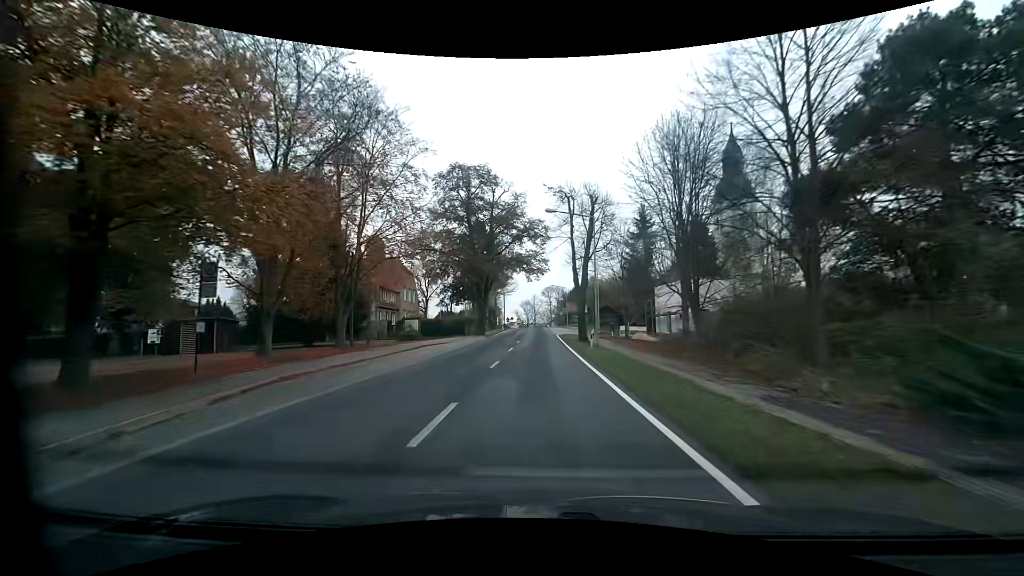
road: primary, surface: asphalt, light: Day
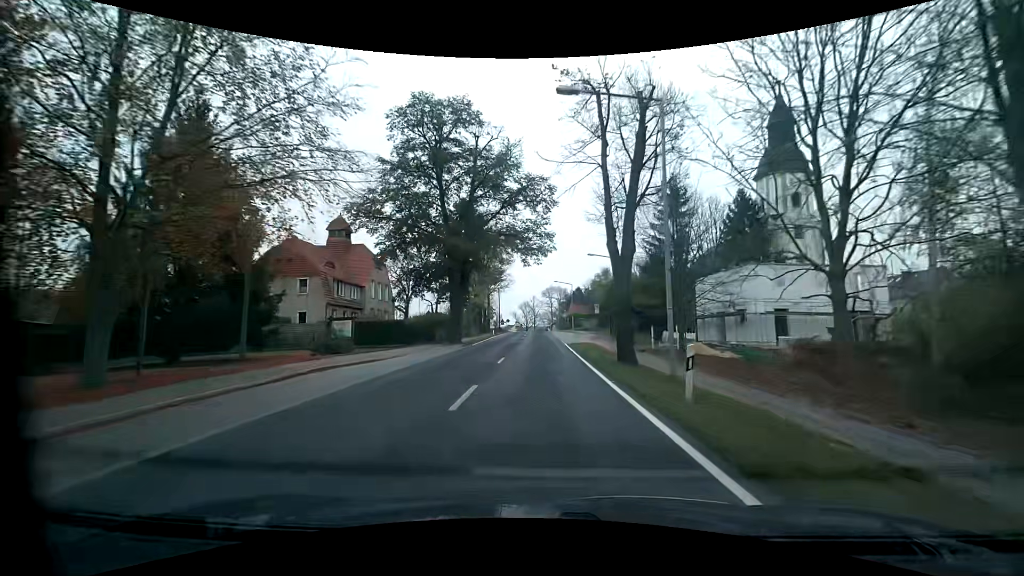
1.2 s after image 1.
(0.0, +15.7) m; +1°
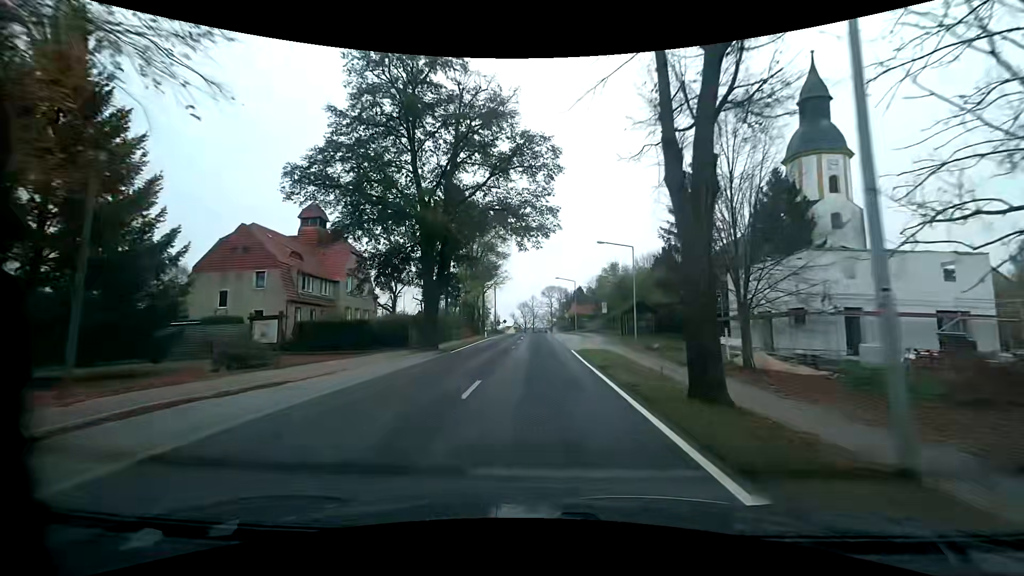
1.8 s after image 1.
(0.0, +7.9) m; -1°
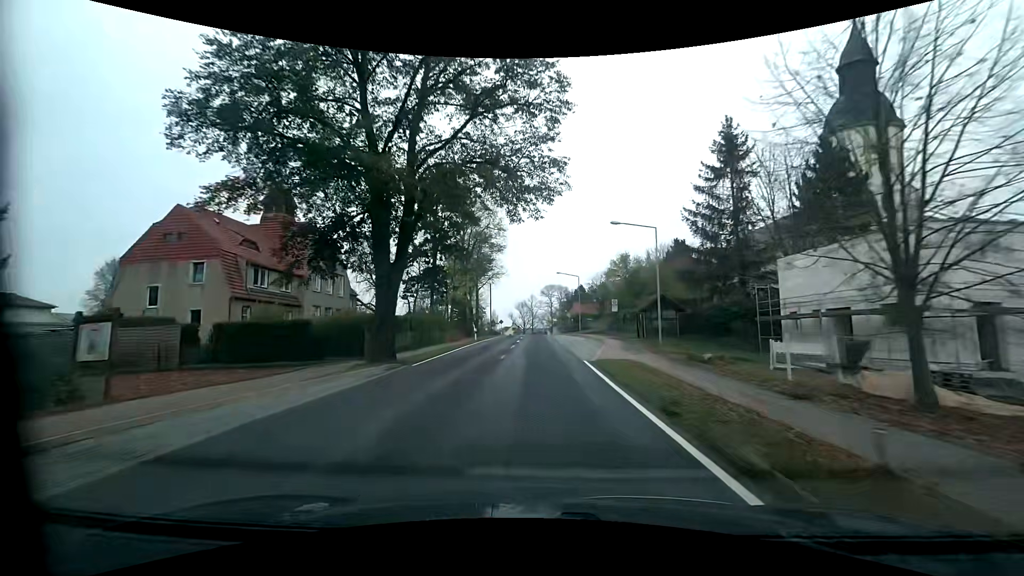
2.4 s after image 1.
(+0.1, +7.9) m; +1°
